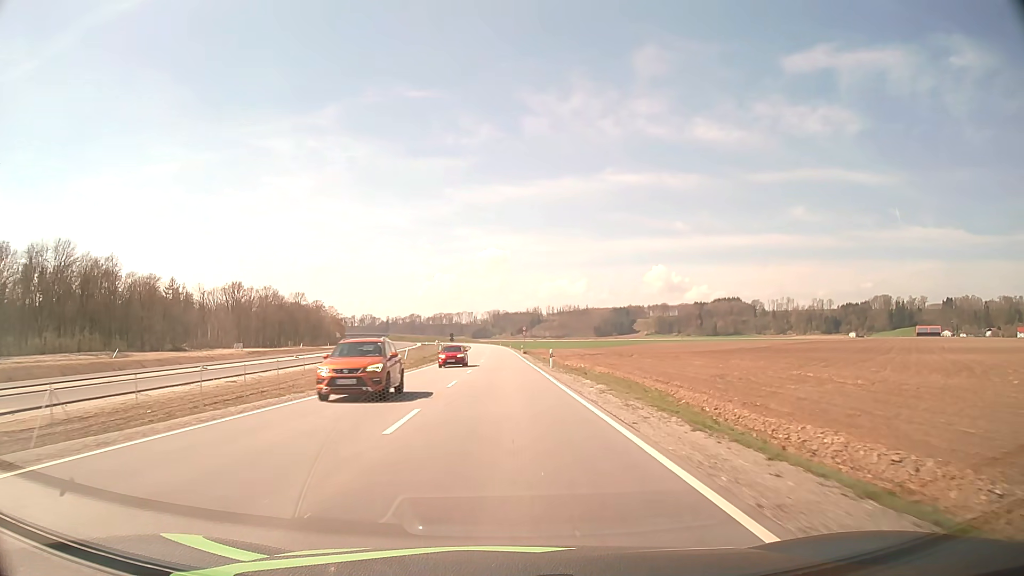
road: tertiary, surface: asphalt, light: Day
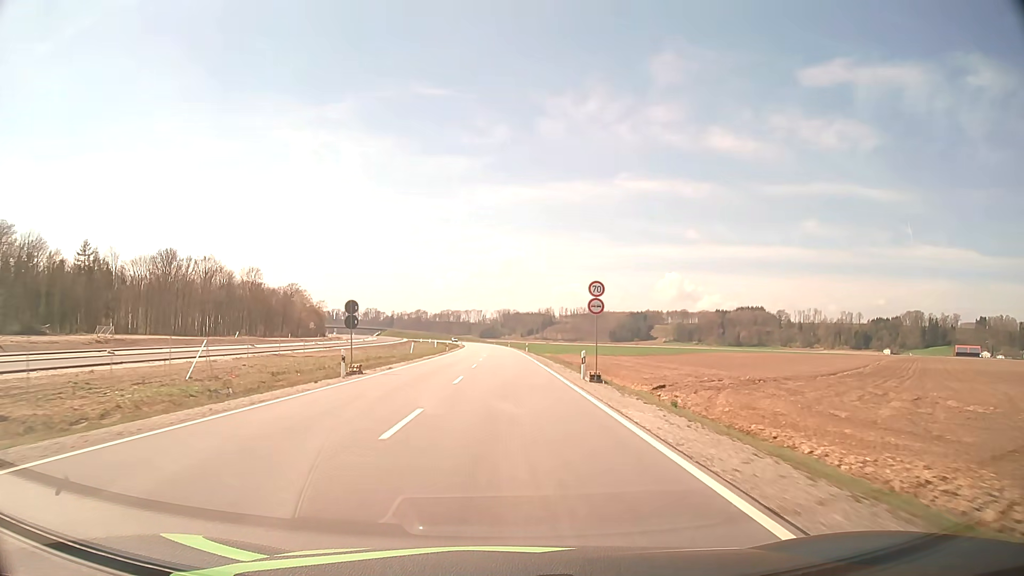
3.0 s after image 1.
(-0.4, +62.3) m; -1°
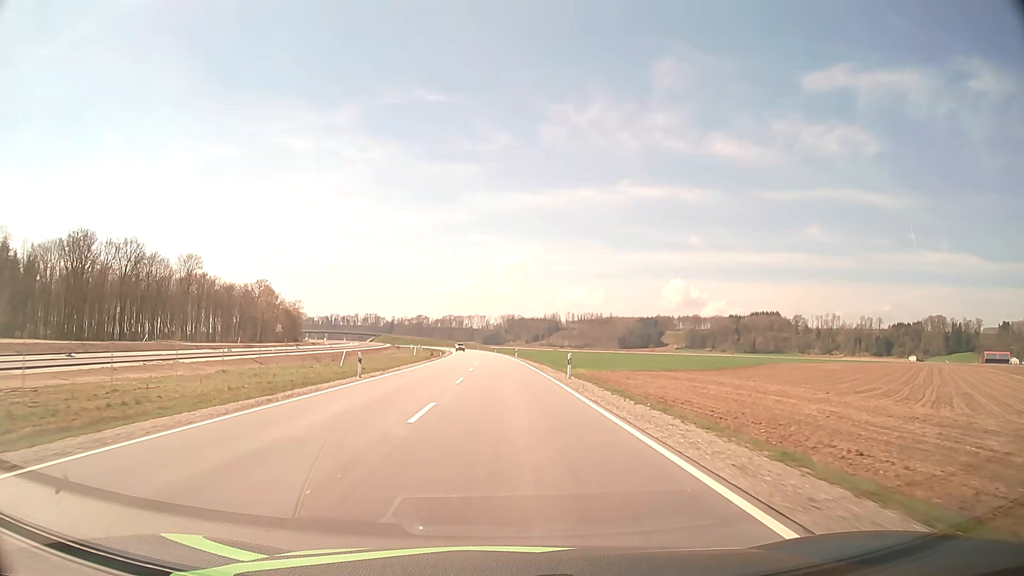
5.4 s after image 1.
(-0.1, +46.6) m; 0°
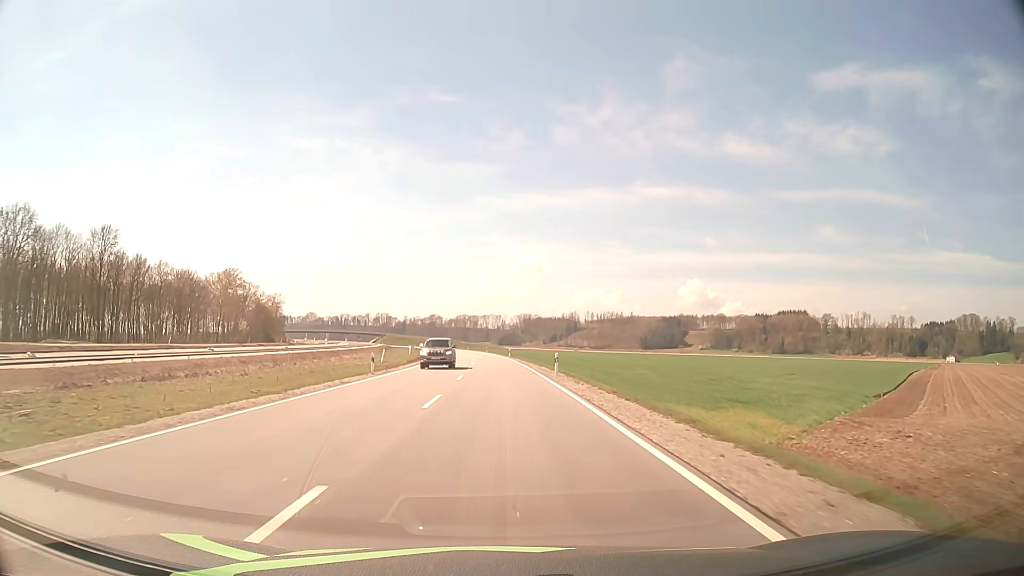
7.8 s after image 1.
(-0.3, +46.5) m; -1°
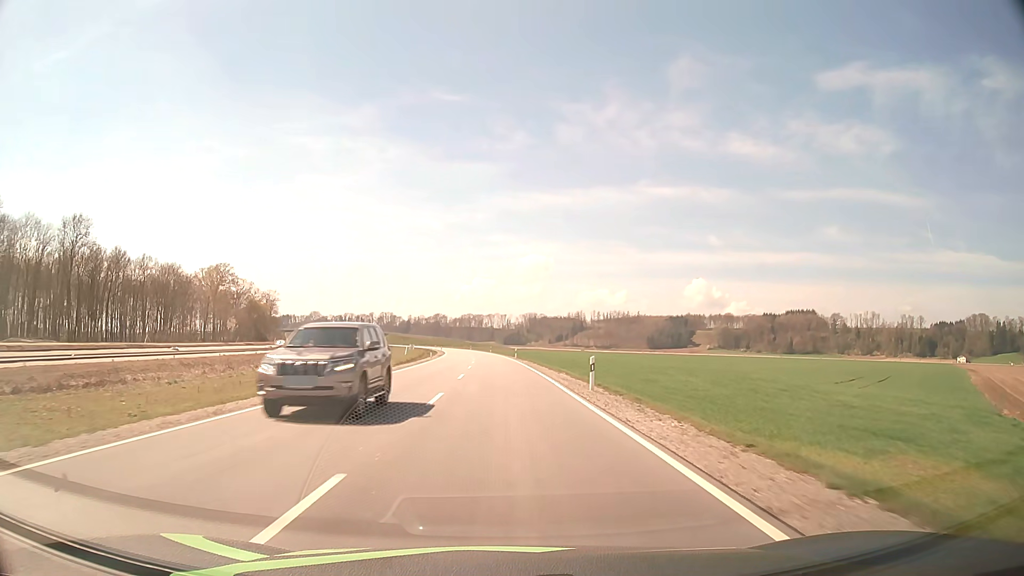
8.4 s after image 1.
(-0.1, +11.7) m; 0°
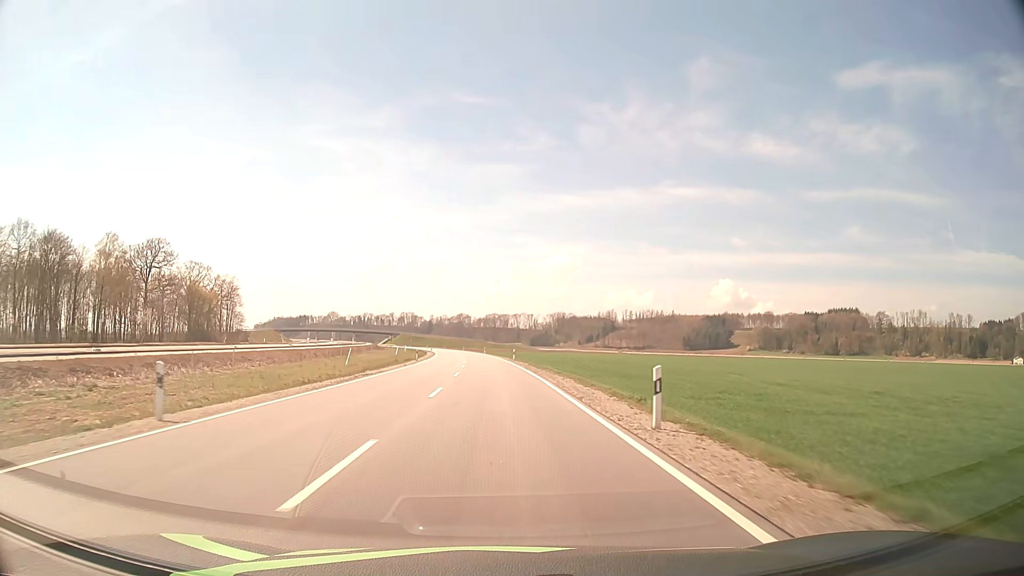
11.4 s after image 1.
(-1.0, +59.2) m; -2°
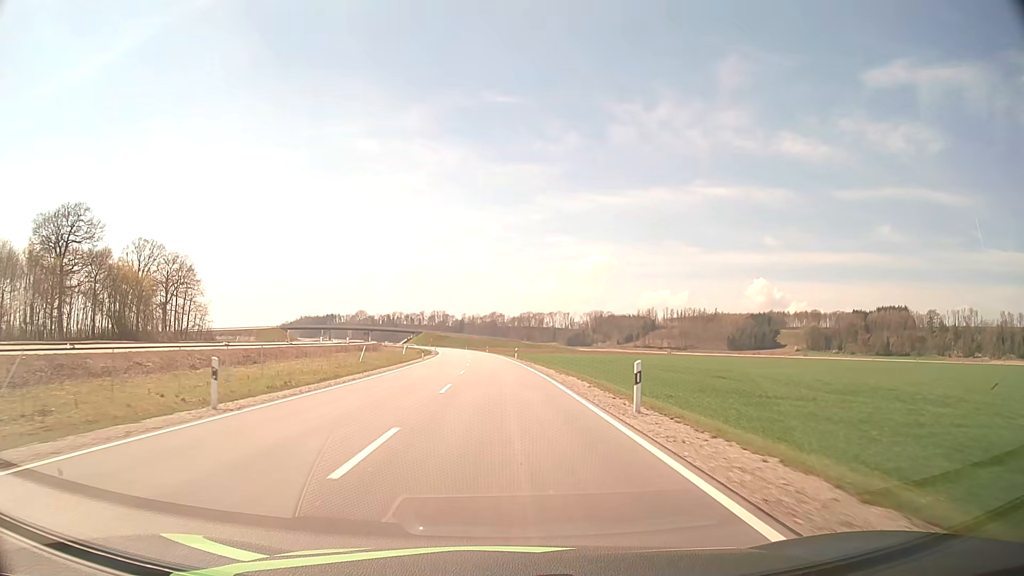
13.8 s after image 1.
(-1.2, +48.1) m; -3°
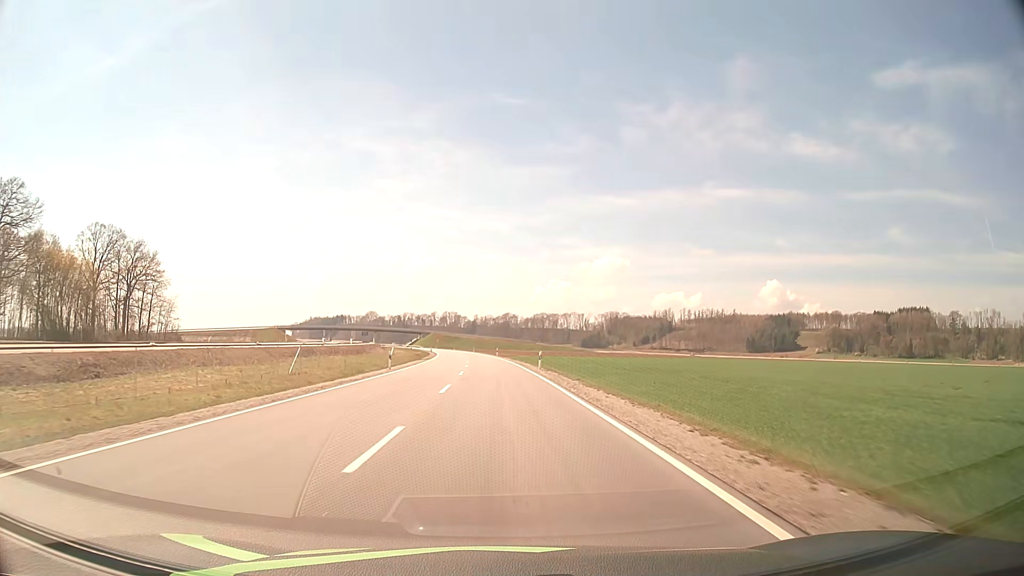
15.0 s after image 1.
(-0.3, +24.3) m; -1°
(0, +10) (0, +20) (0, +30) (-1, +40) (-1, +50) (-2, +60) (-2, +70) (-3, +80) (-4, +90) (-5, +100) m
